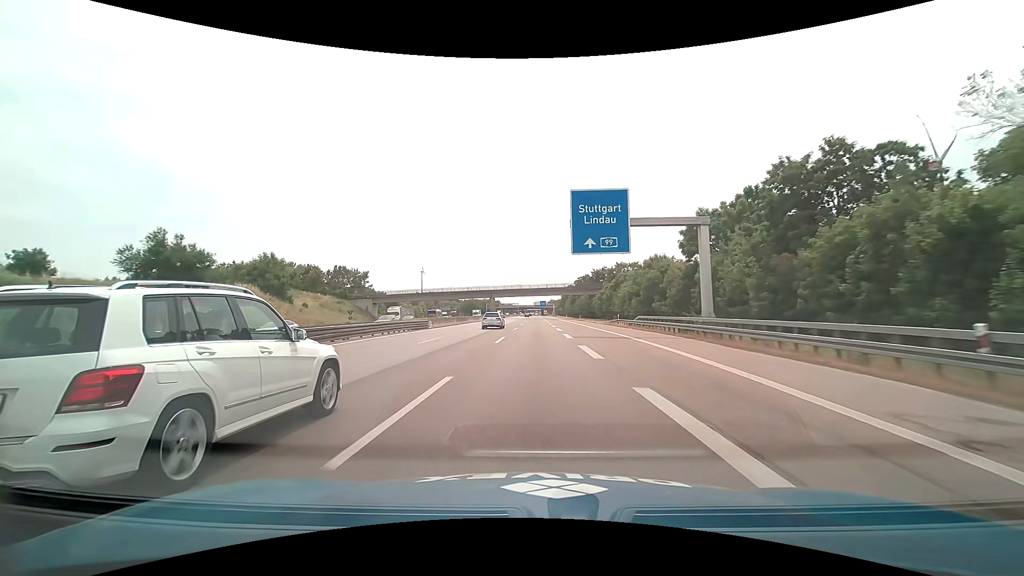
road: motorway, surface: asphalt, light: Day
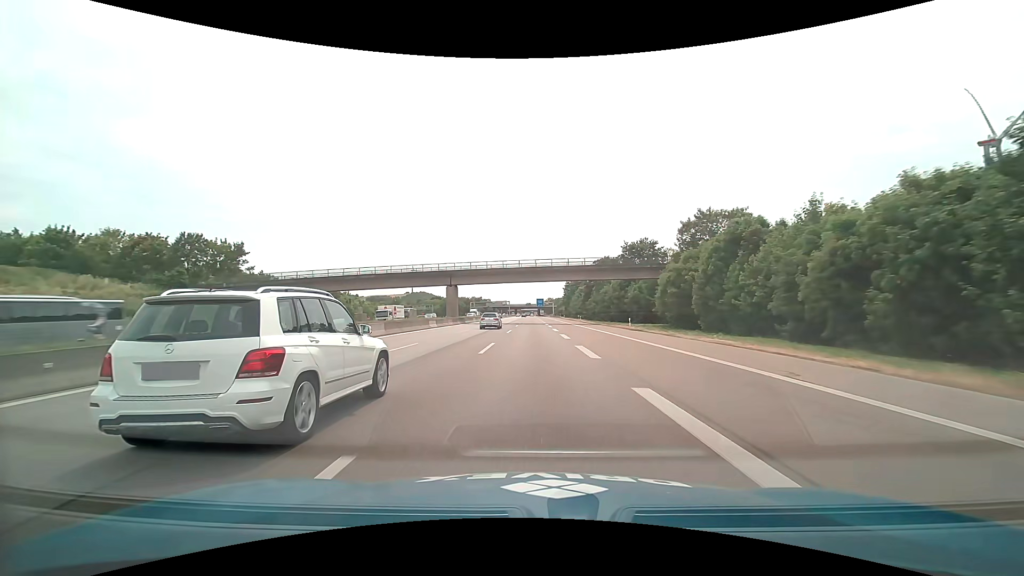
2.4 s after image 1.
(+0.2, +60.0) m; +1°
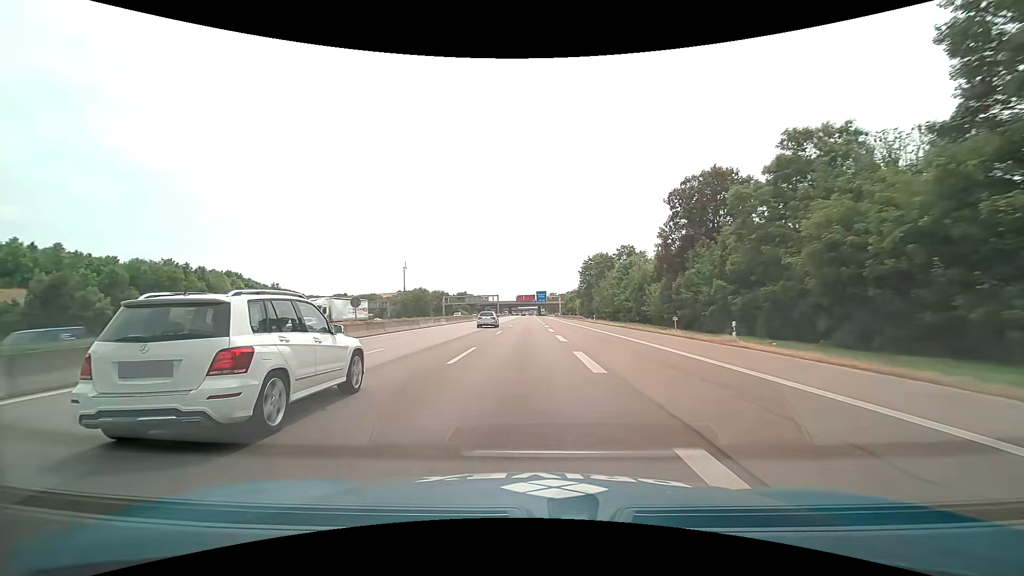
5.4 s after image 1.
(+0.1, +76.3) m; 0°
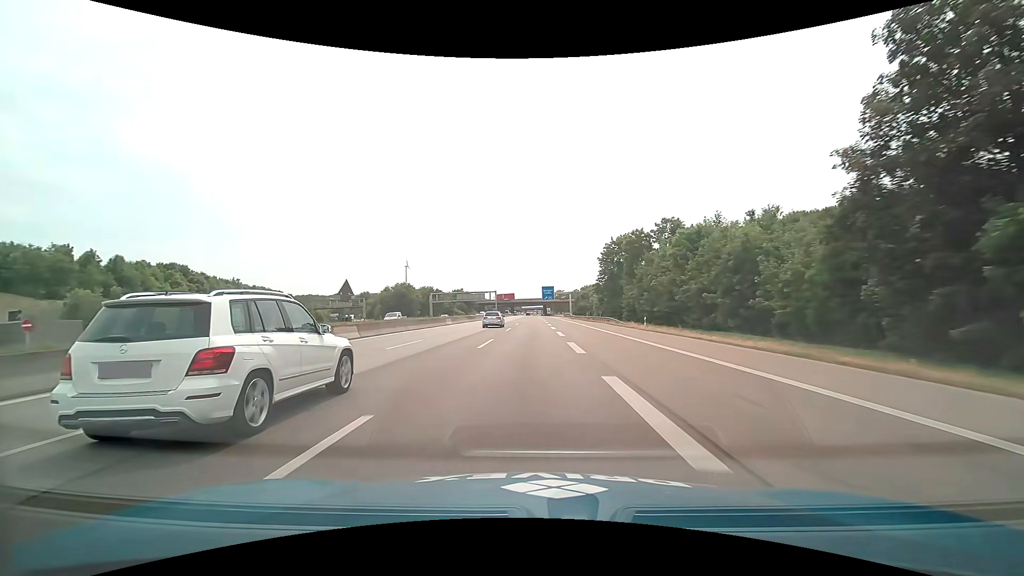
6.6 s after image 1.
(-0.1, +30.7) m; -1°
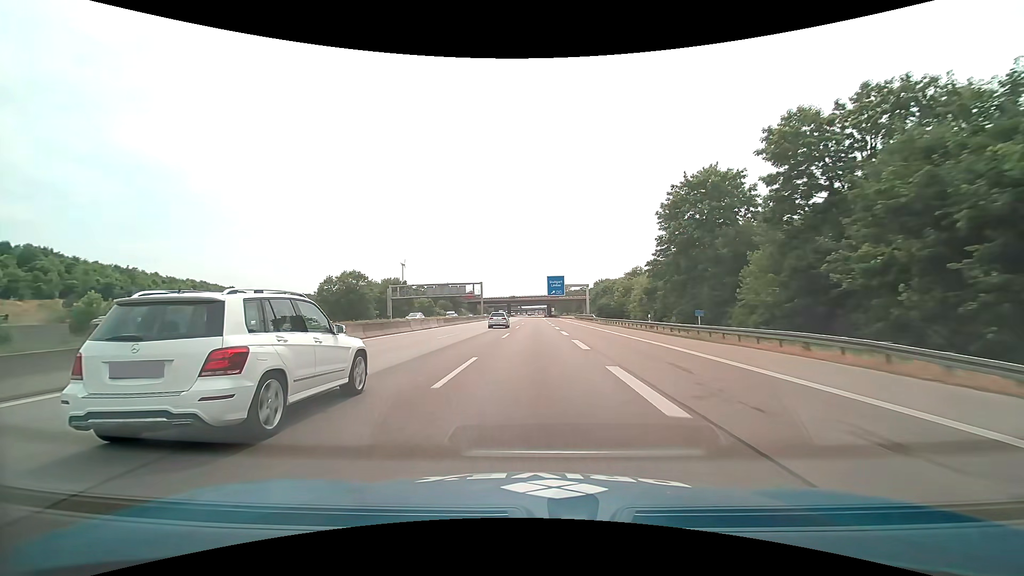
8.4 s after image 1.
(-0.2, +45.9) m; 0°
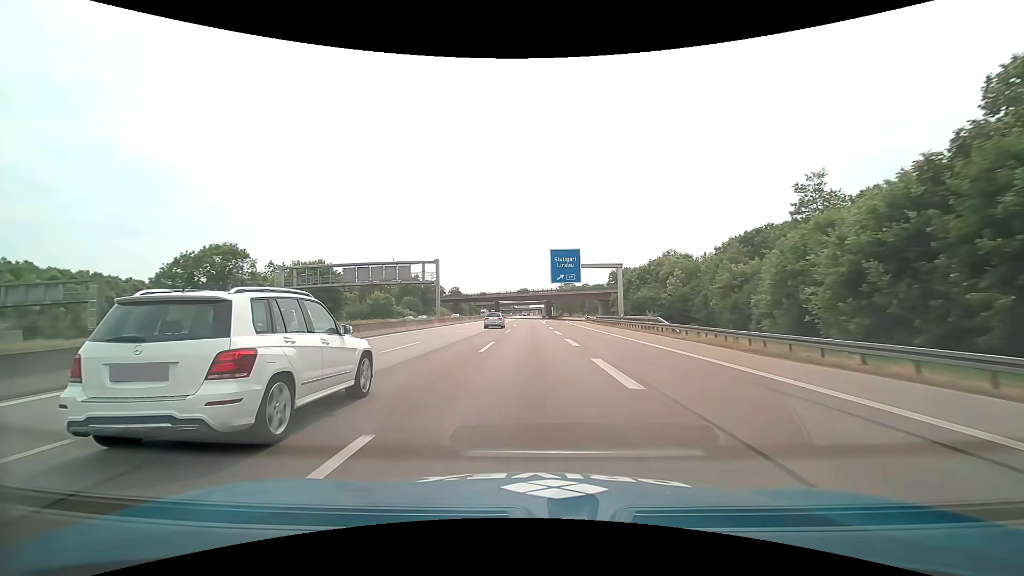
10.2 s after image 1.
(+0.3, +45.7) m; +1°
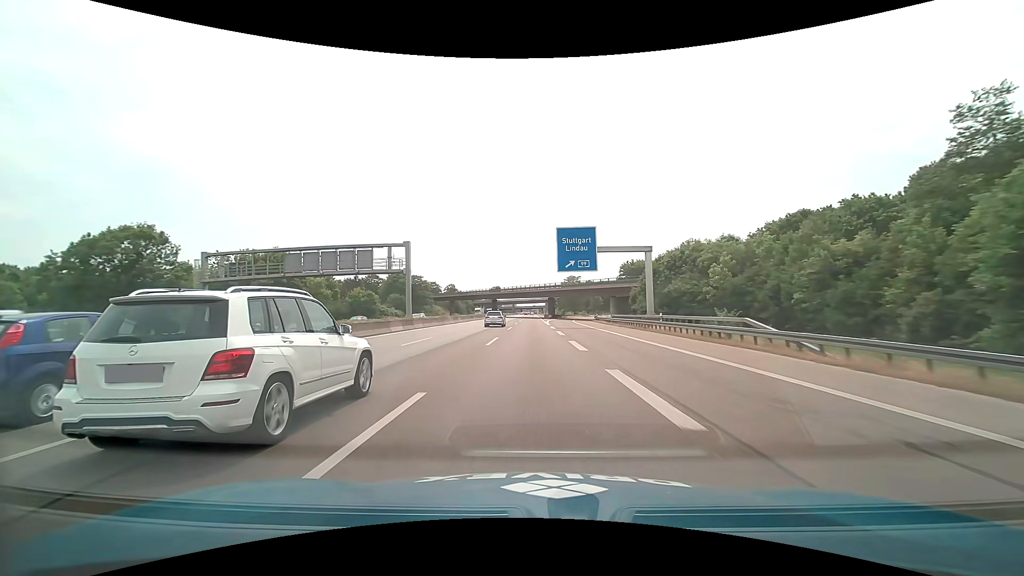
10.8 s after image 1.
(0.0, +15.2) m; 0°
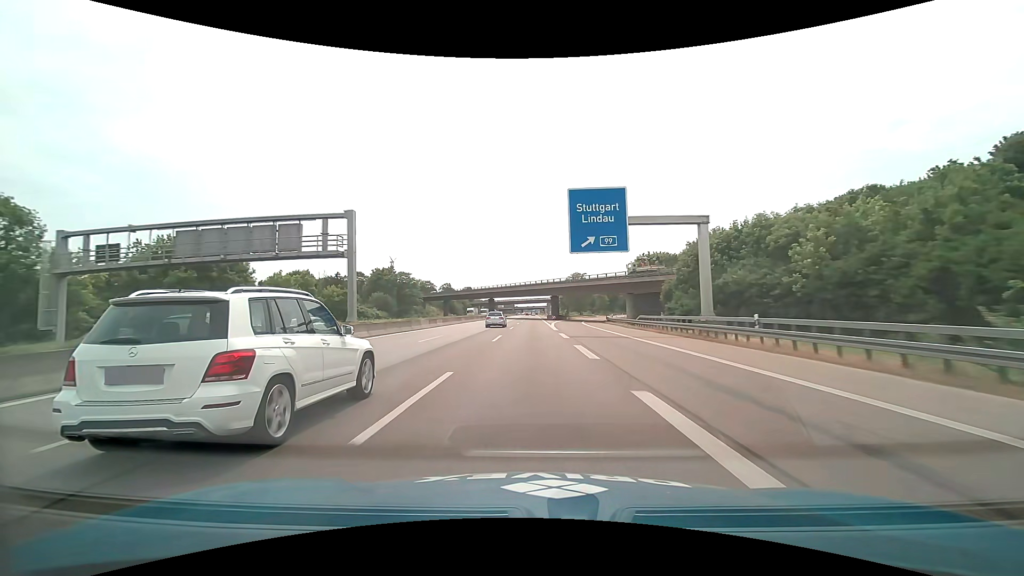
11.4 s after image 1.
(0.0, +15.2) m; 0°
(0, +10) (0, +20) (0, +30) (0, +40) (0, +50) (0, +60) (0, +70) (0, +80) (0, +90) (0, +100) m
